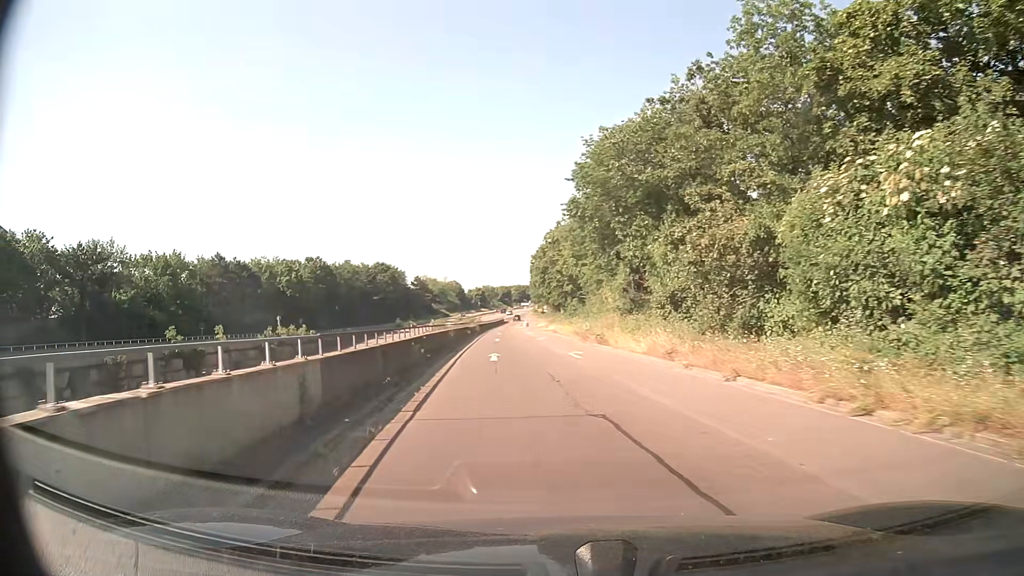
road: trunk_link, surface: asphalt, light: Day
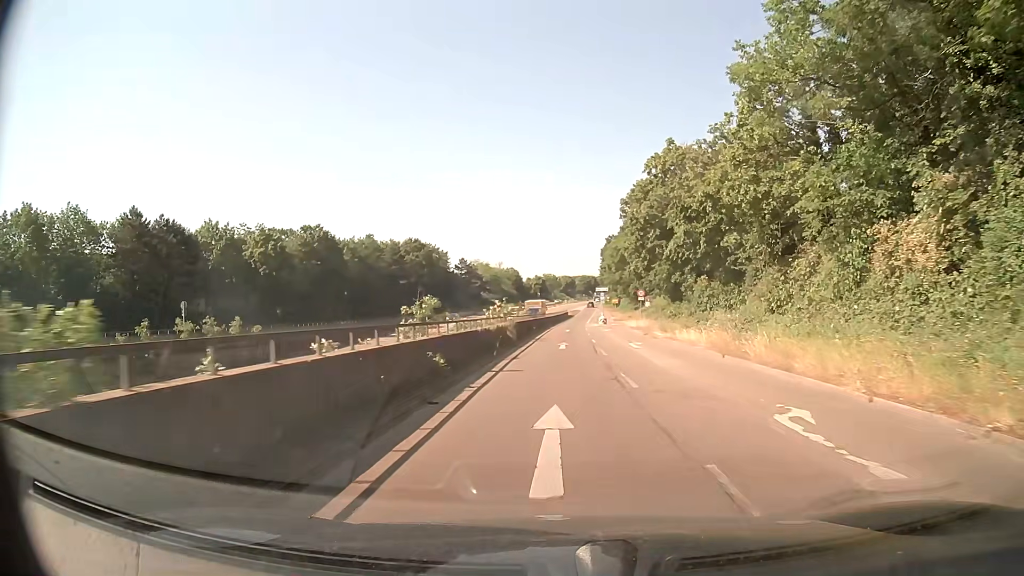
(-2.8, +37.7) m; -5°
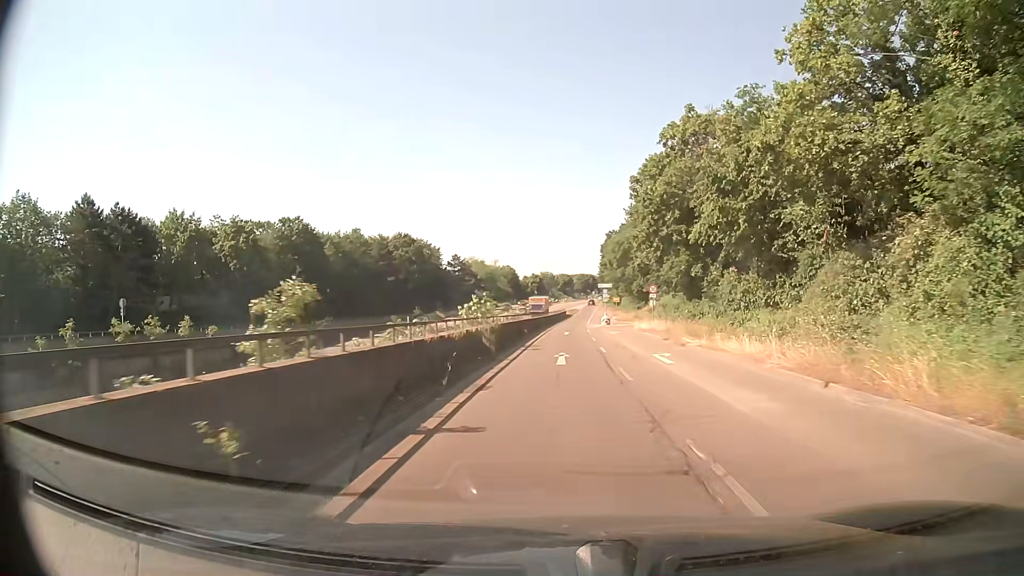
(0.0, +7.8) m; 0°
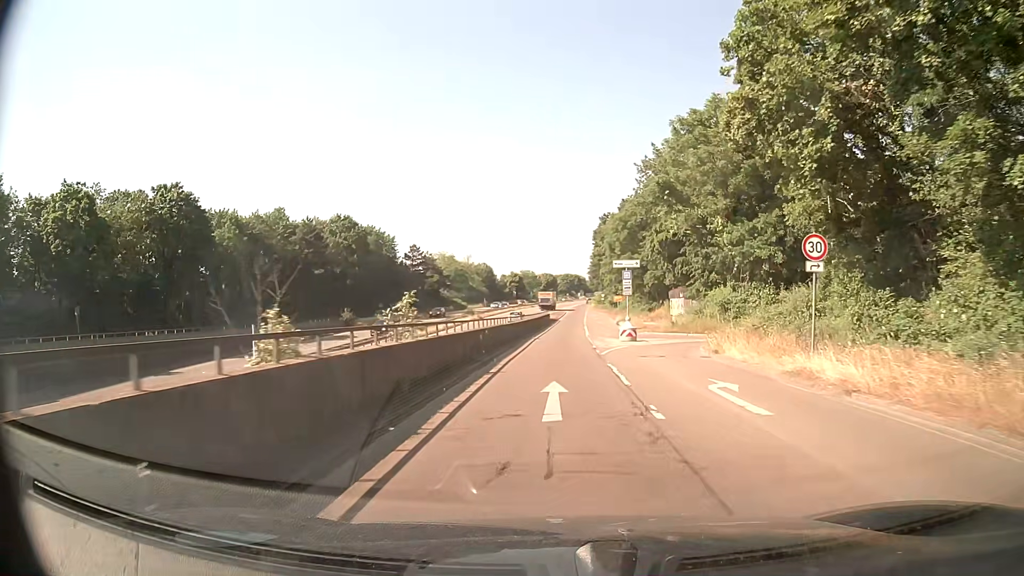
(+0.5, +30.6) m; +2°
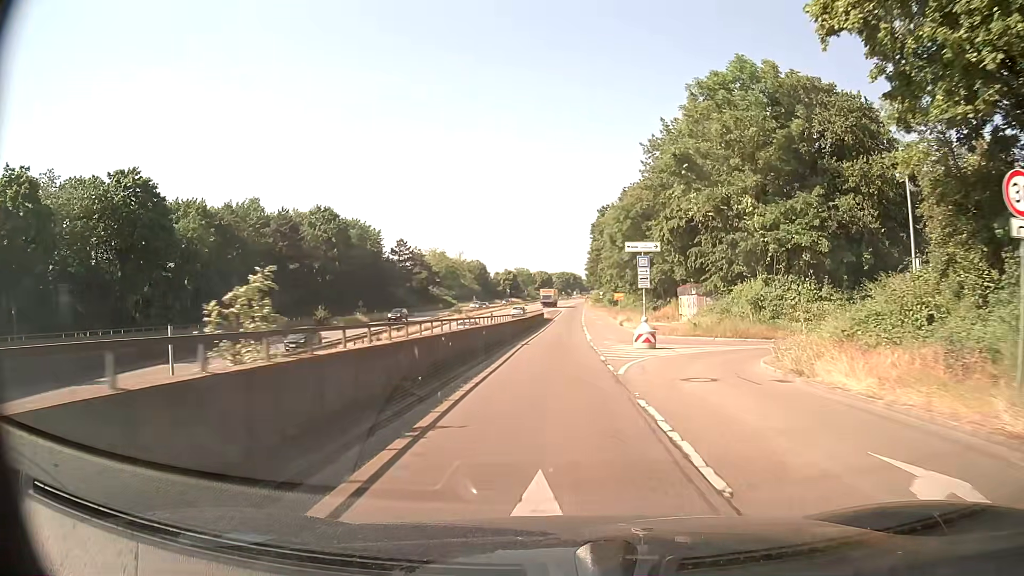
(0.0, +7.7) m; 0°
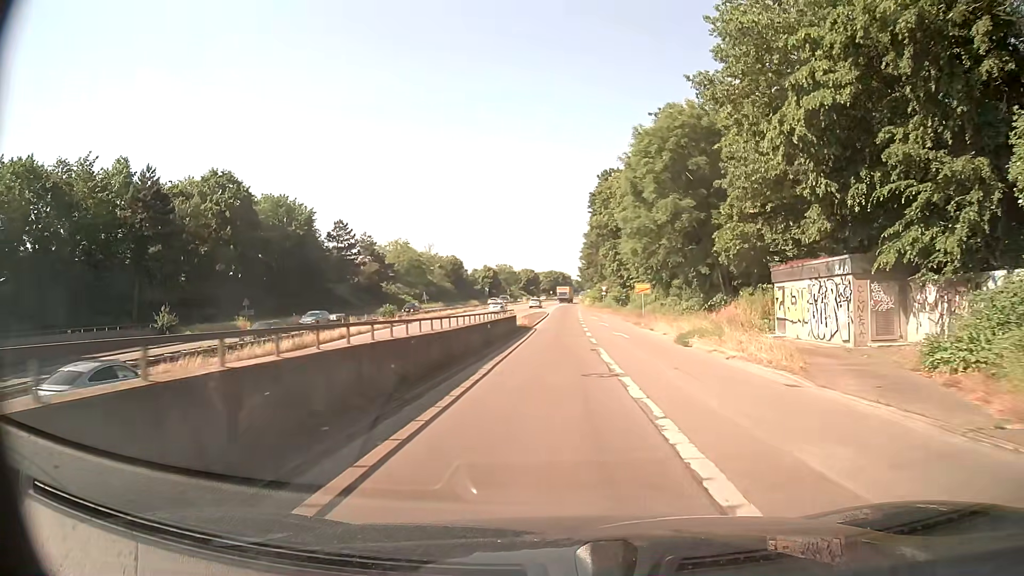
(+0.5, +30.4) m; +1°
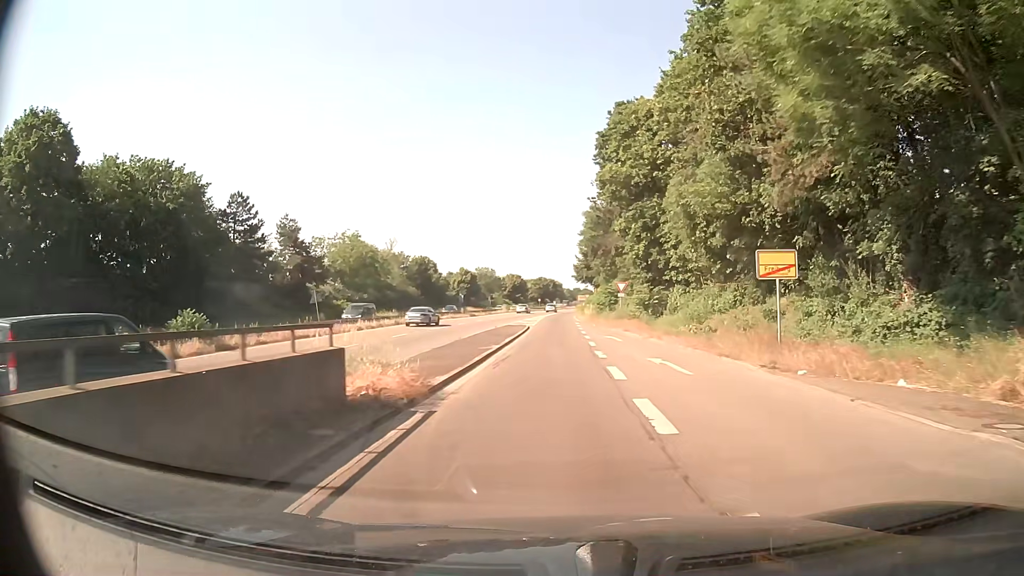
(+0.3, +30.9) m; +1°
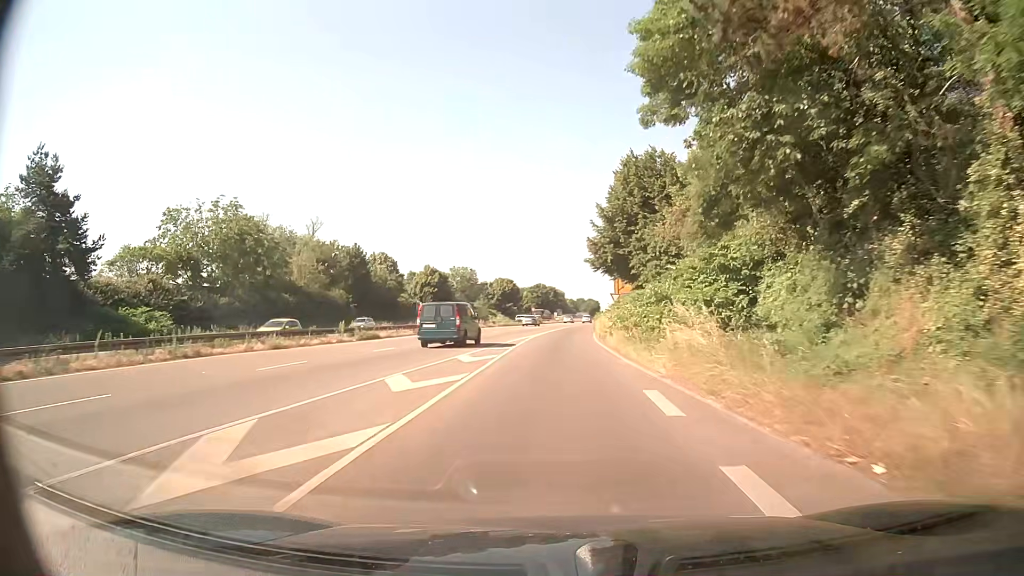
(+0.1, +47.3) m; 0°
(0, +10) (0, +20) (0, +30) (0, +40) (+1, +50) (+1, +60) (+1, +70) (+2, +80) (+3, +90) (+3, +100) m
